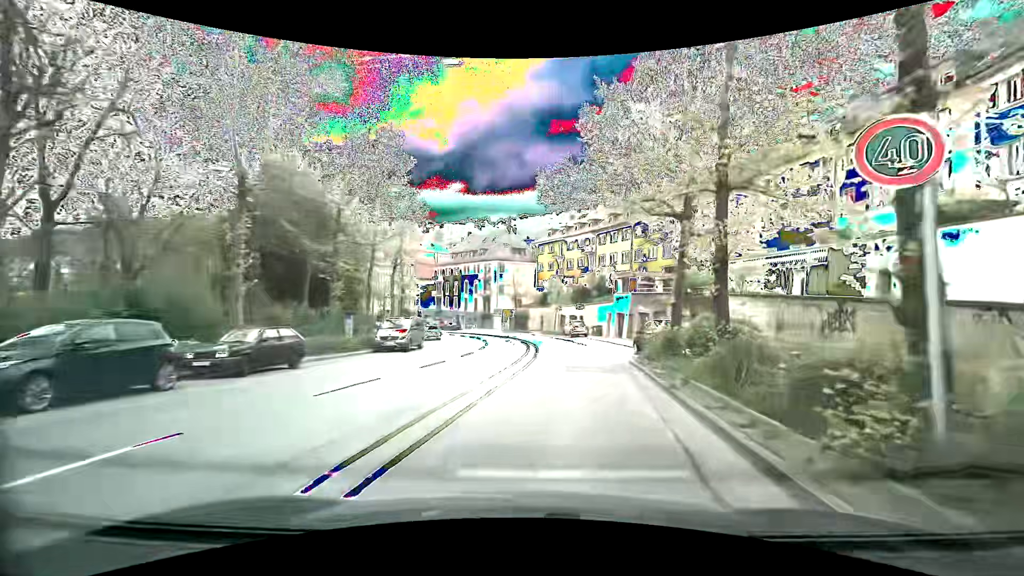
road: secondary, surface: asphalt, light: Day
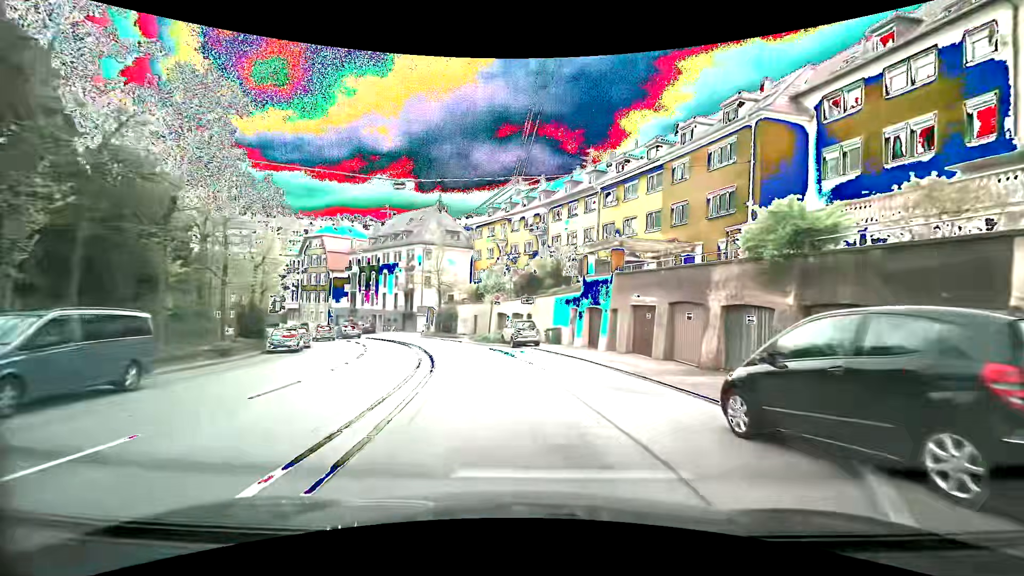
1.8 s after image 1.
(+1.4, +17.5) m; +6°
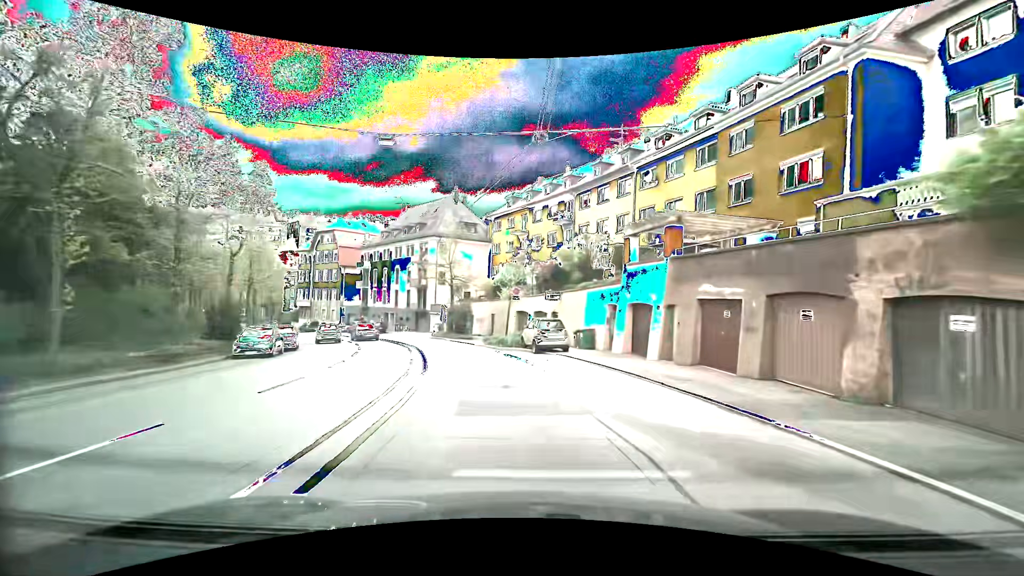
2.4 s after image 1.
(-0.1, +5.7) m; -2°
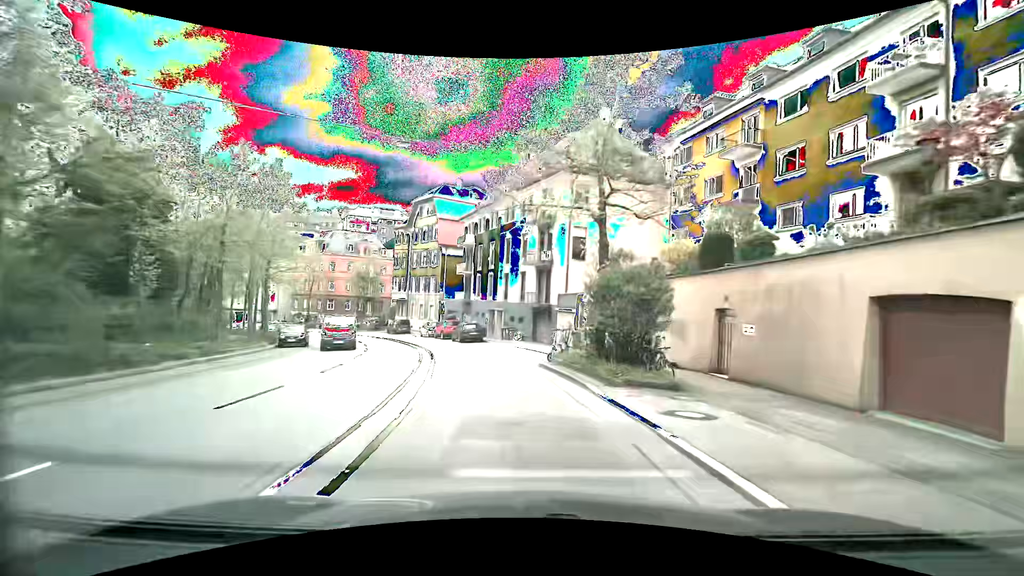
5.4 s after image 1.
(-3.9, +27.5) m; -17°
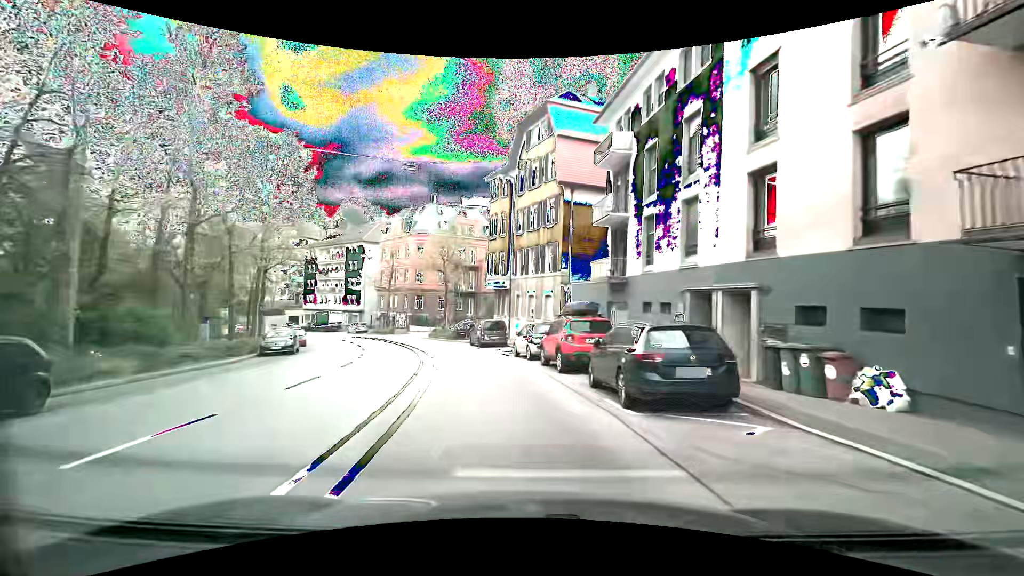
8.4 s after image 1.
(-3.6, +28.5) m; -15°
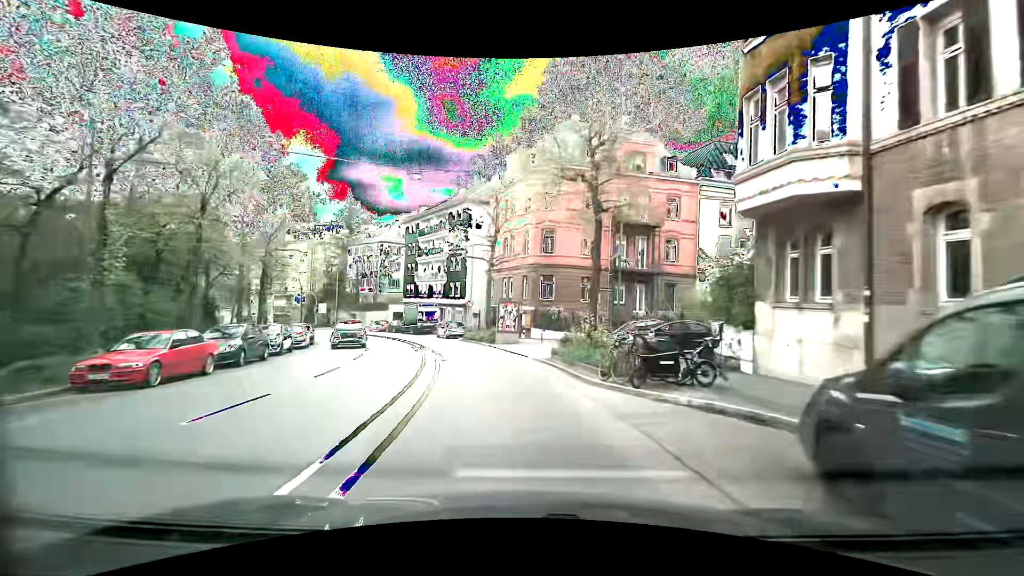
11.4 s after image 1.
(-3.9, +29.7) m; -16°
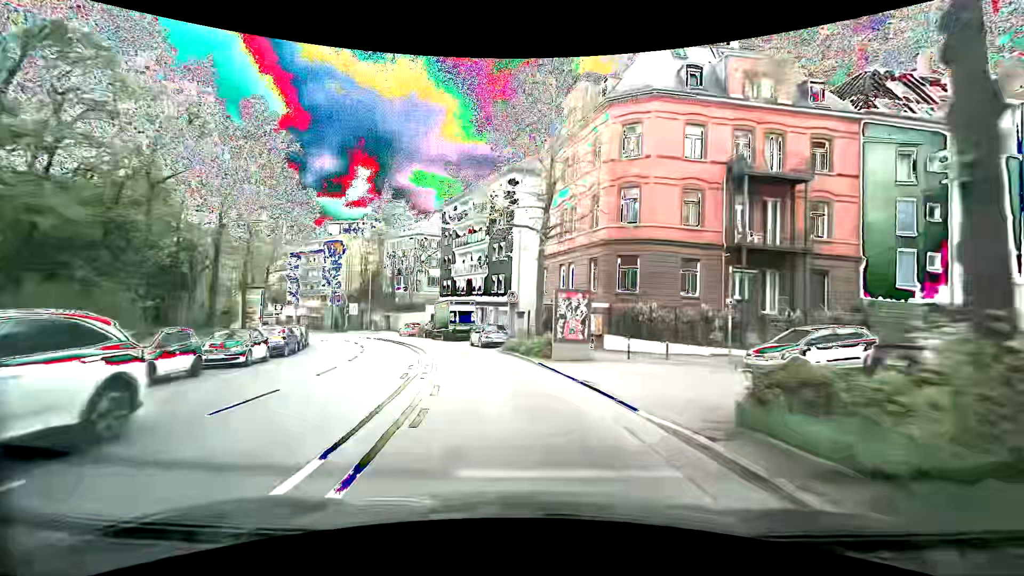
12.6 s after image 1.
(-0.7, +12.0) m; -7°
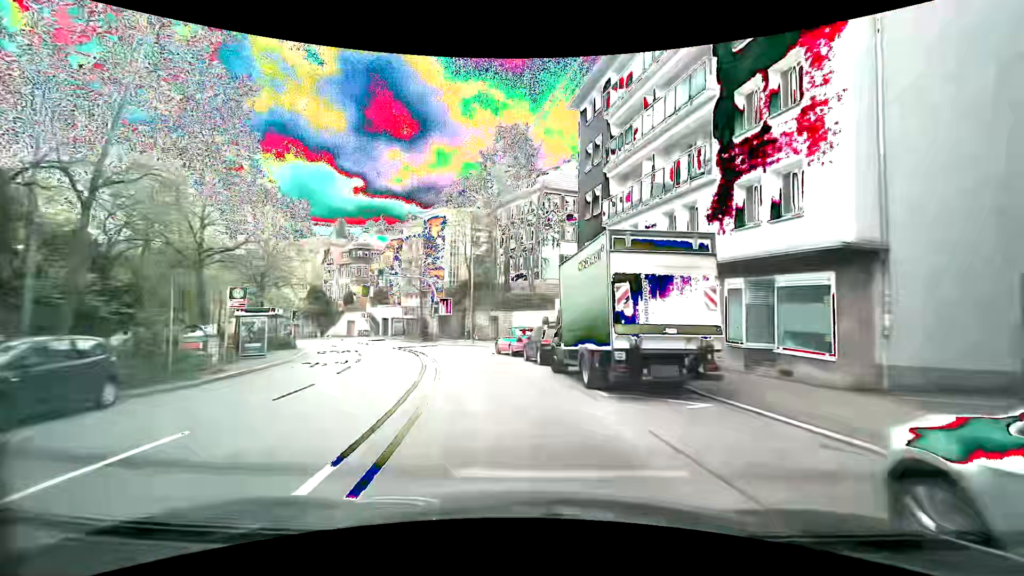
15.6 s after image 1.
(-4.0, +29.1) m; -14°
(-1, +10) (-2, +20) (-5, +29) (-9, +39) (-13, +48) (-18, +56) (-24, +64) (-31, +72) (-38, +79) (-46, +85) m
